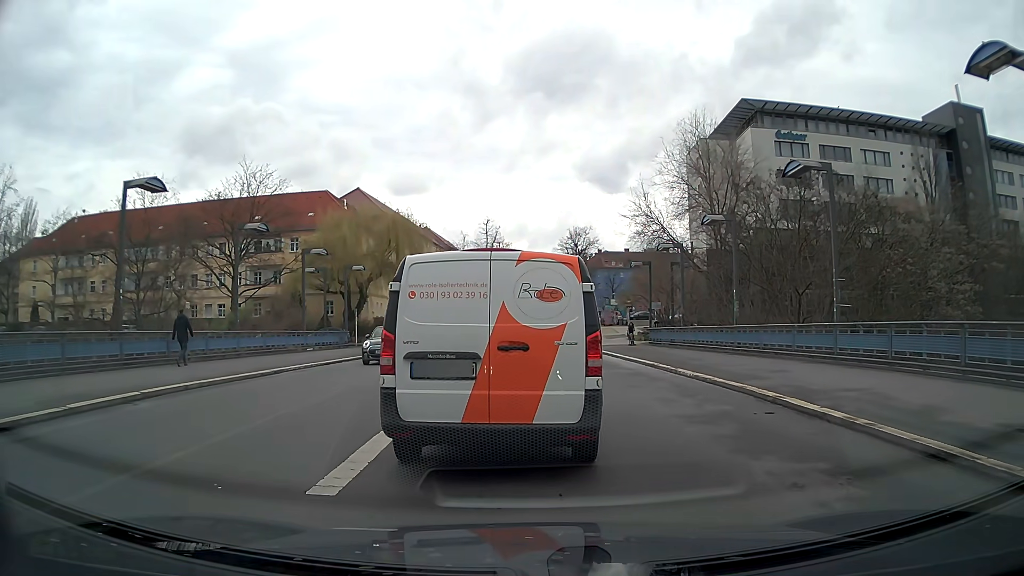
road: secondary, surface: asphalt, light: Day
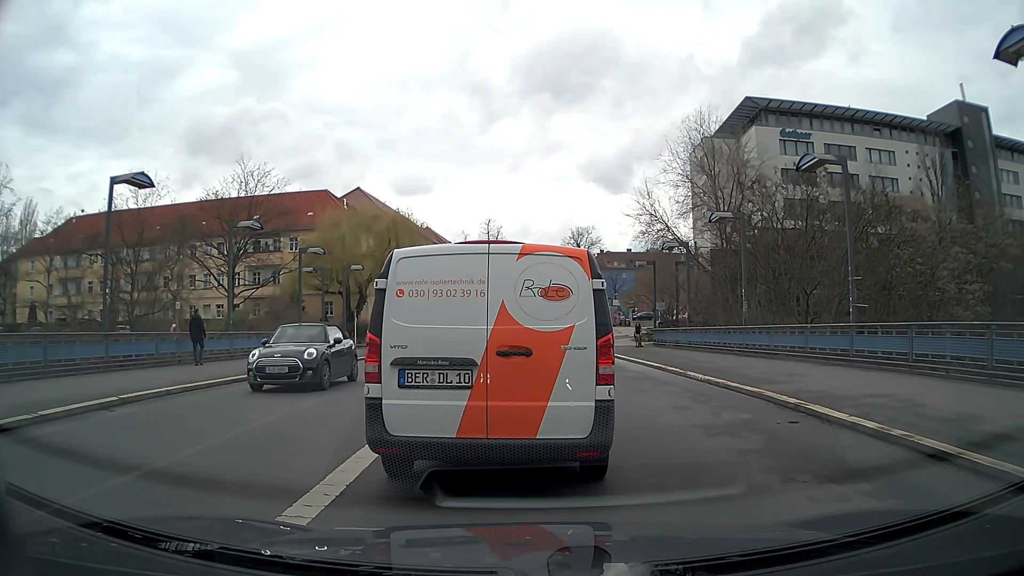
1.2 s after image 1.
(0.0, +0.8) m; 0°
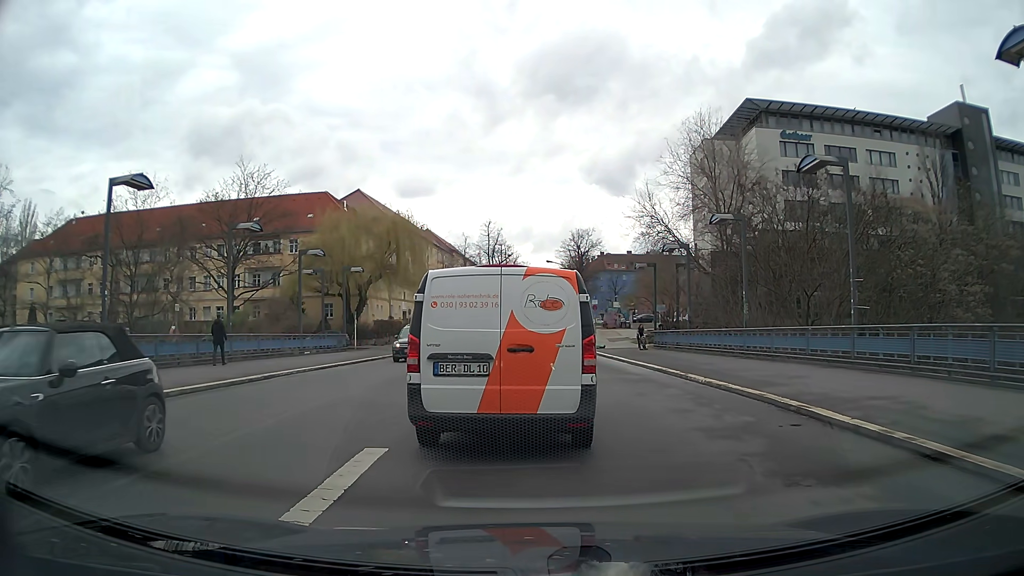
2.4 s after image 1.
(0.0, +0.1) m; 0°
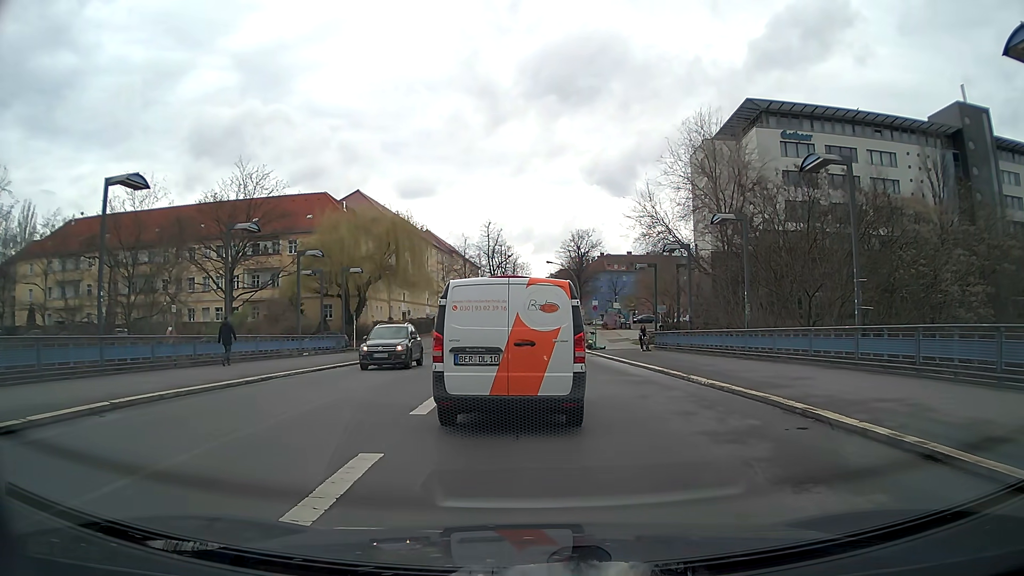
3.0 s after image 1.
(0.0, +0.3) m; 0°
